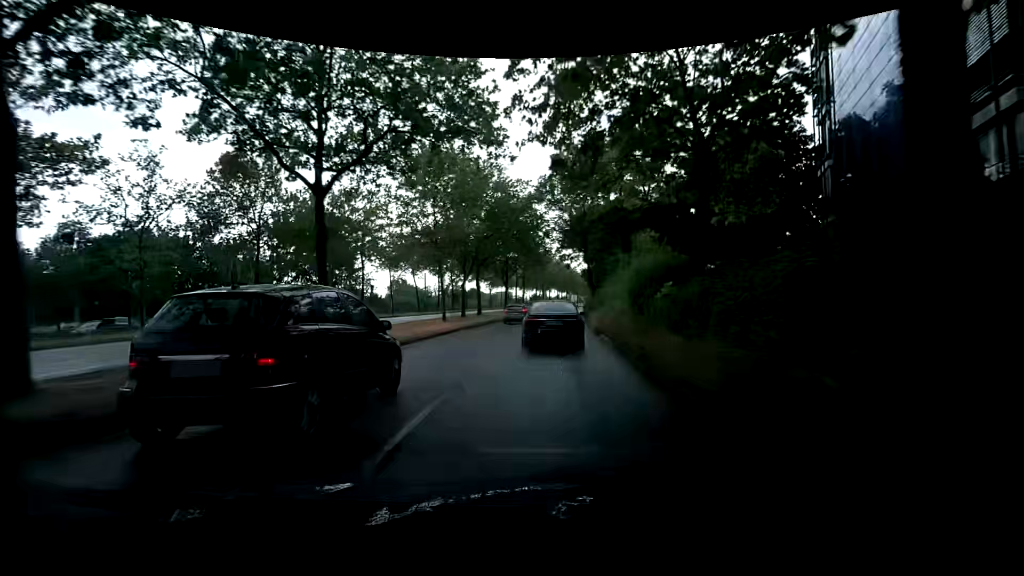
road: secondary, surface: asphalt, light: Day
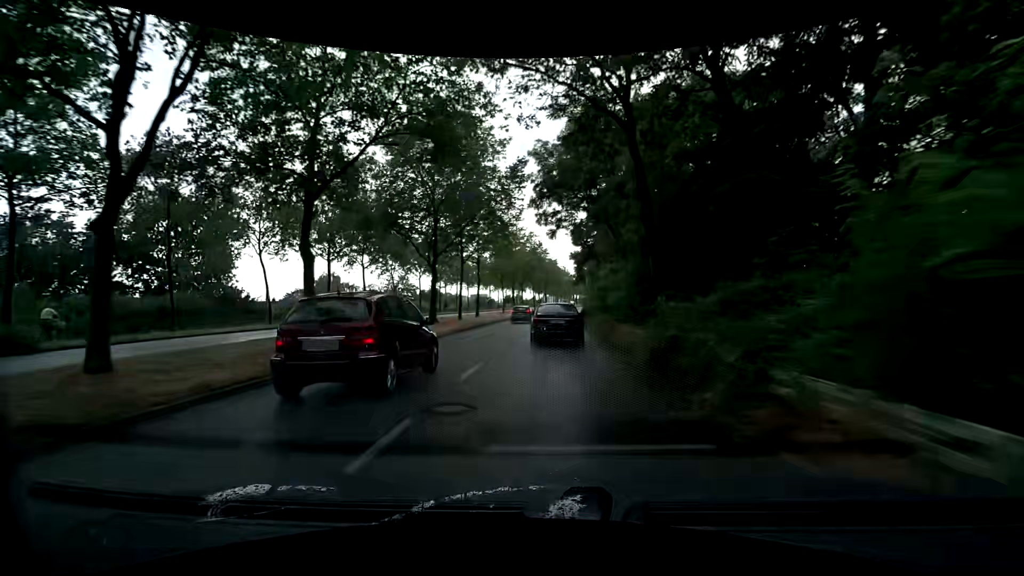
(+1.2, +31.3) m; +4°
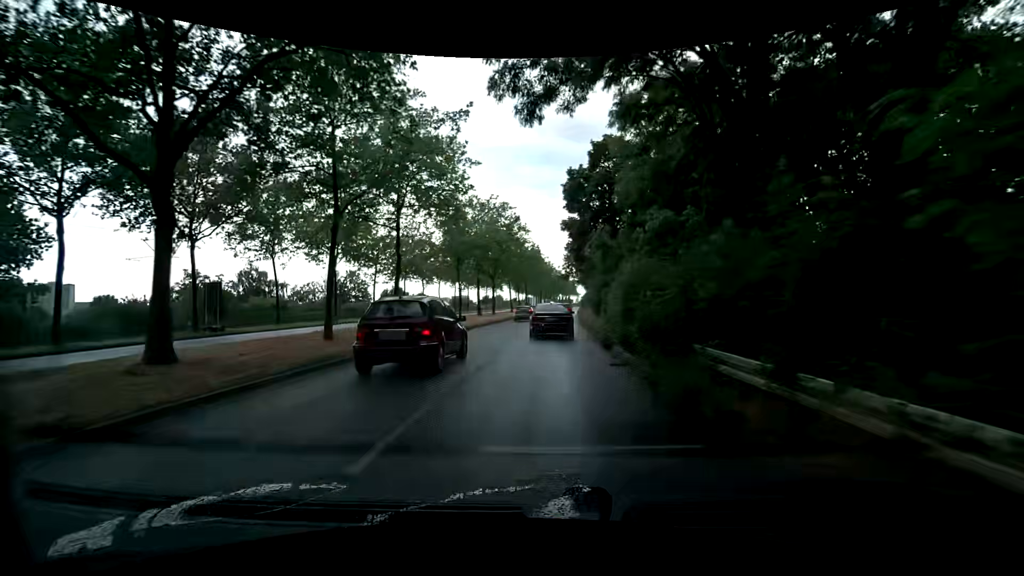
(+0.3, +23.0) m; +2°
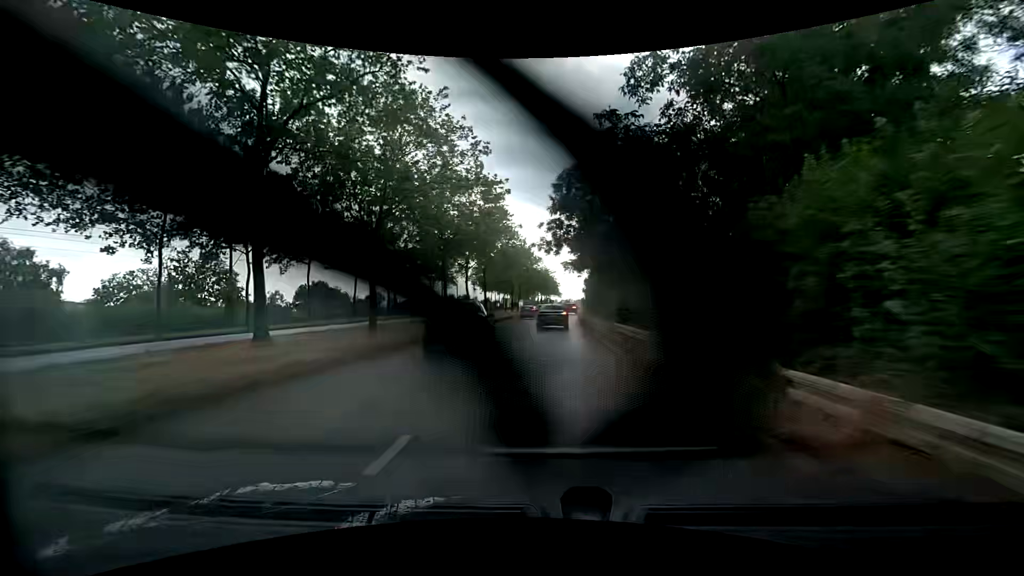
(+0.1, +37.8) m; +1°
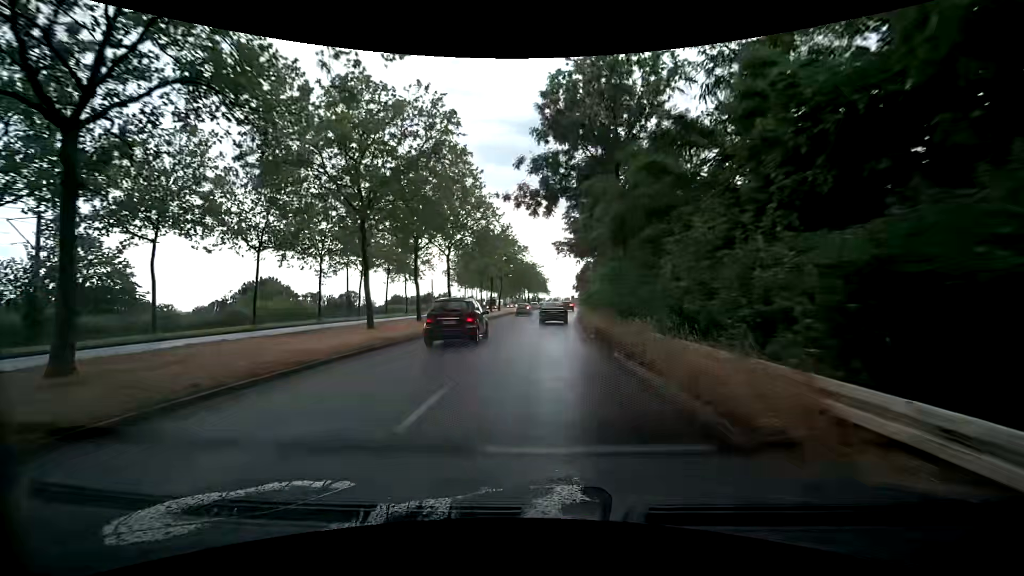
(+0.2, +15.0) m; +1°
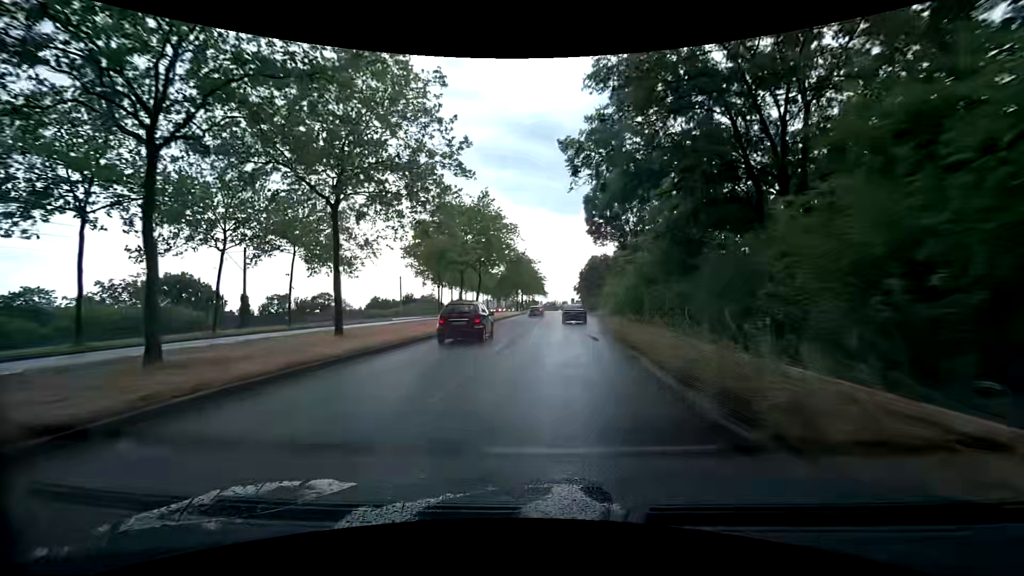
(+0.7, +22.3) m; +2°
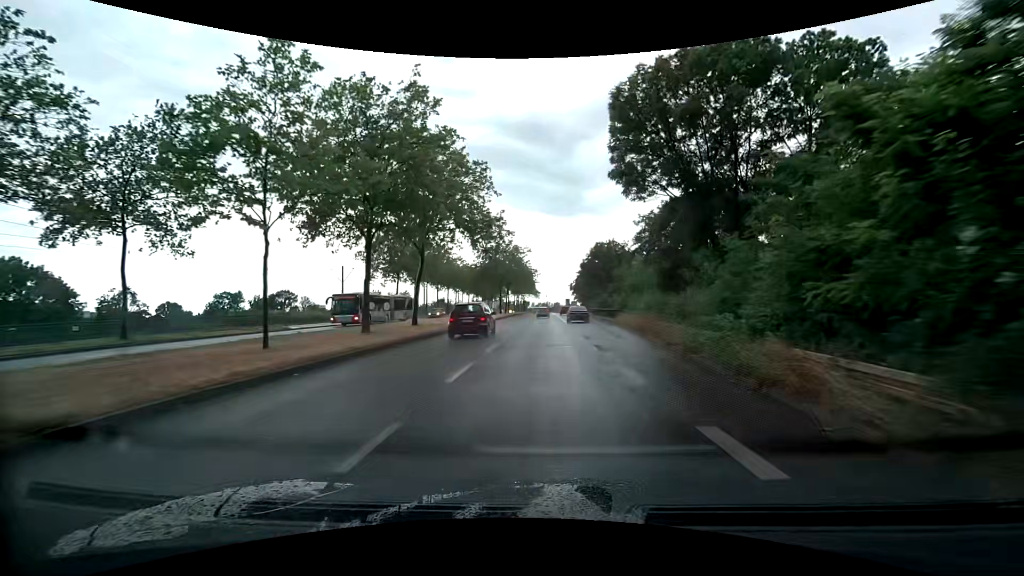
(+0.2, +22.3) m; +1°
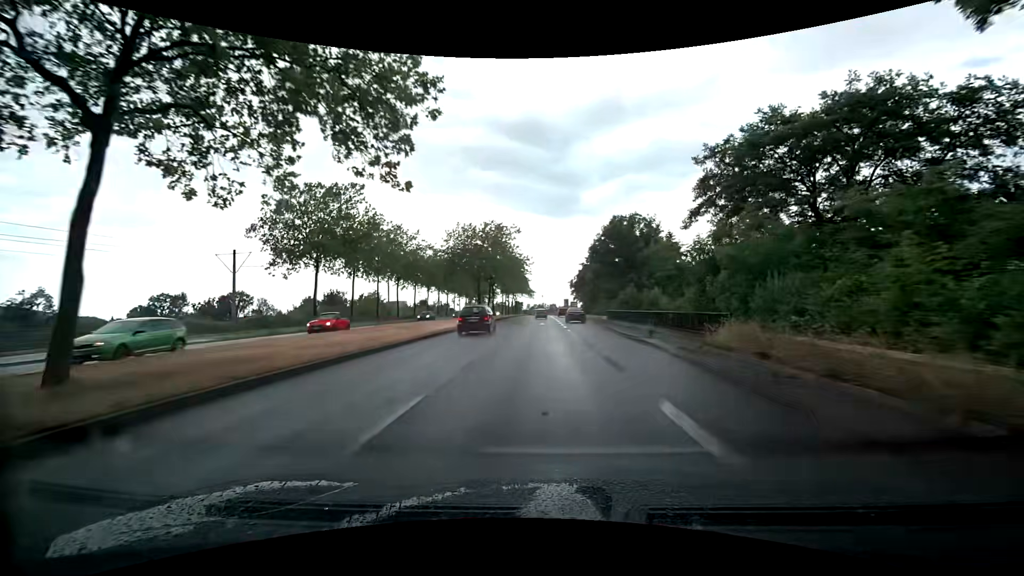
(+0.1, +22.4) m; +1°
(0, +10) (0, +20) (0, +30) (-1, +40) (-1, +50) (-1, +60) (-1, +70) (-1, +80) (-1, +90) (-2, +100) m
